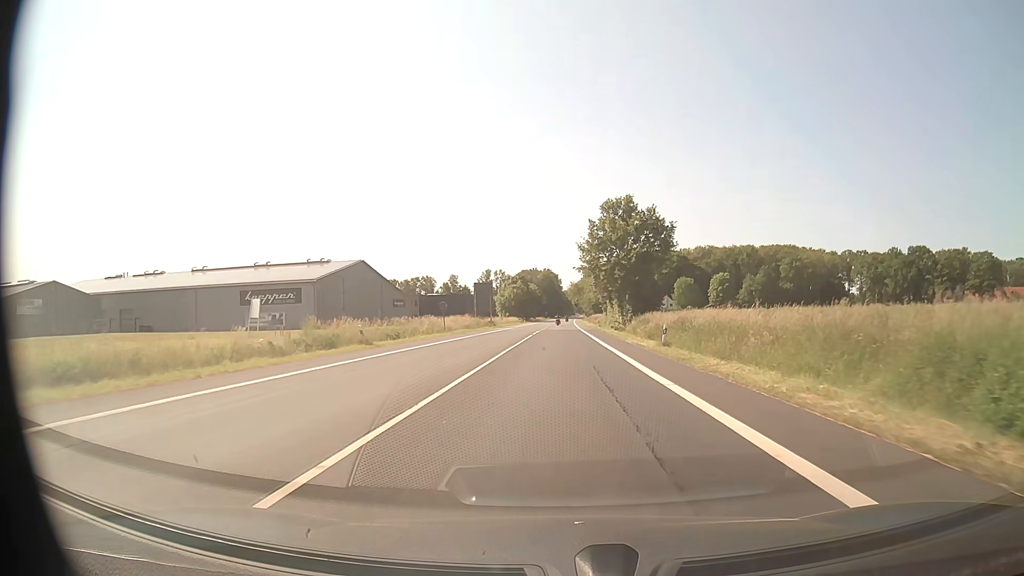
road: primary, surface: asphalt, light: Day
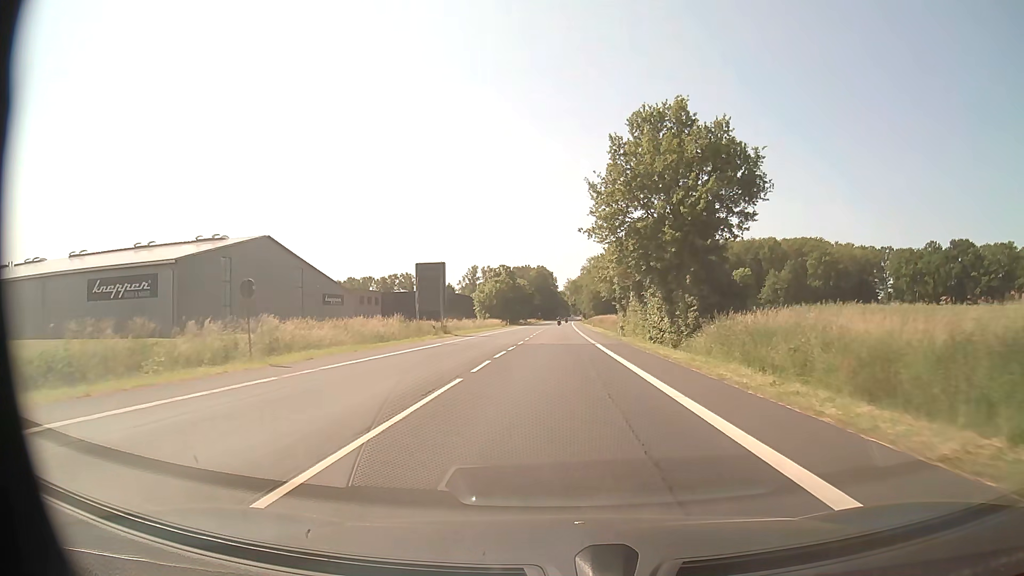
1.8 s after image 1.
(0.0, +33.1) m; 0°
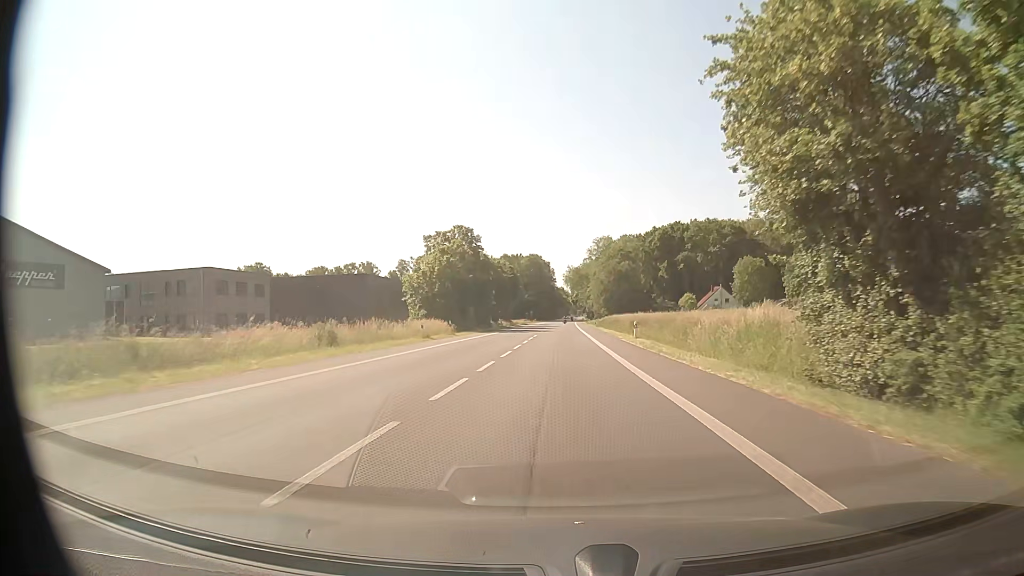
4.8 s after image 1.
(+0.1, +55.5) m; 0°
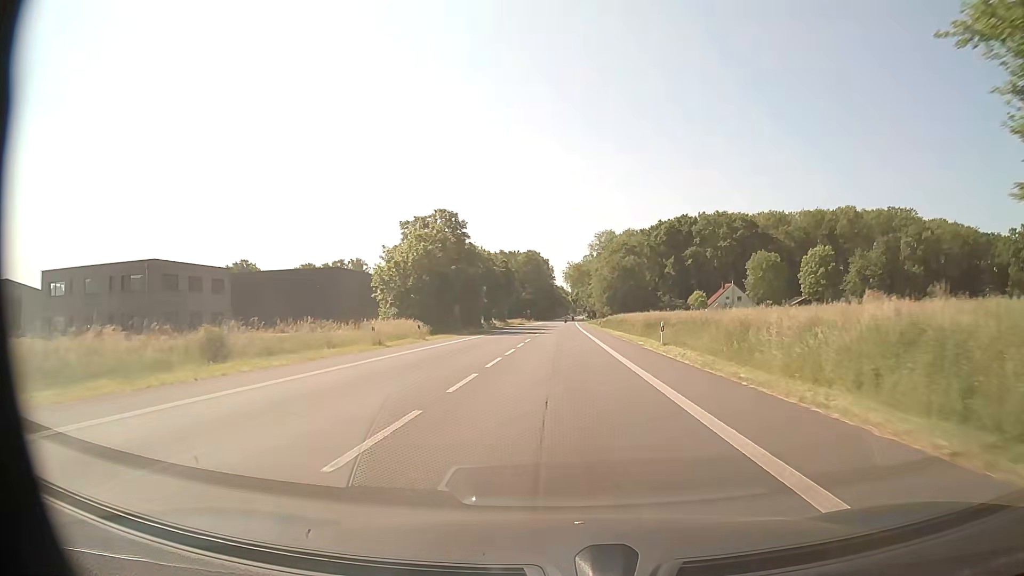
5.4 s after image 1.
(0.0, +11.1) m; 0°
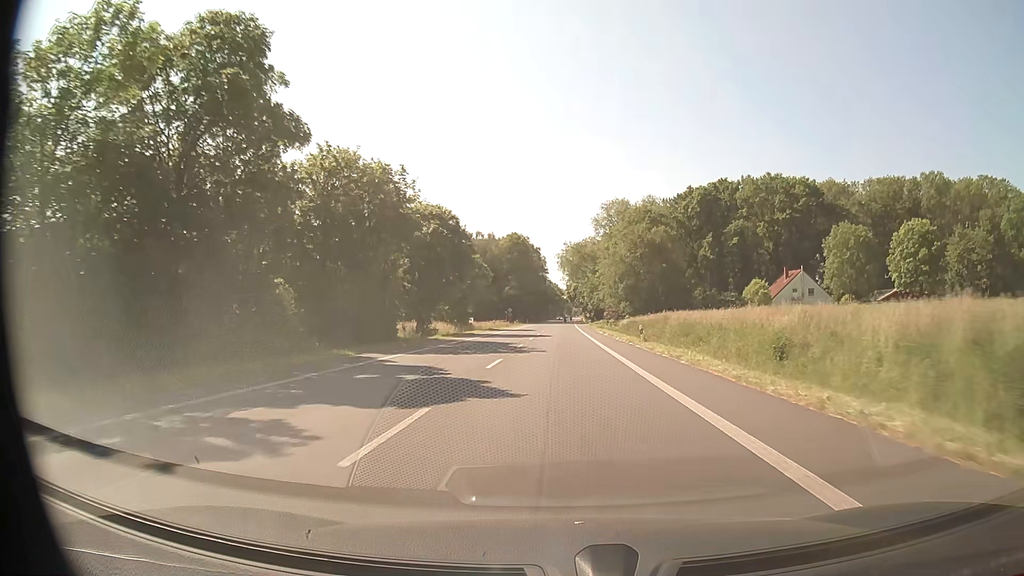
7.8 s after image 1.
(0.0, +44.4) m; 0°
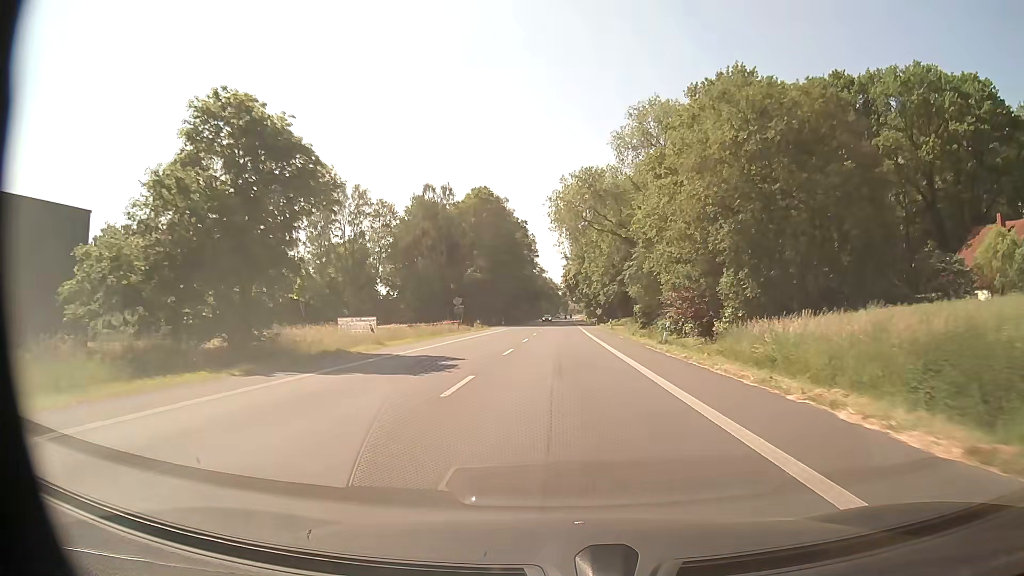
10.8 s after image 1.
(+0.2, +55.4) m; 0°
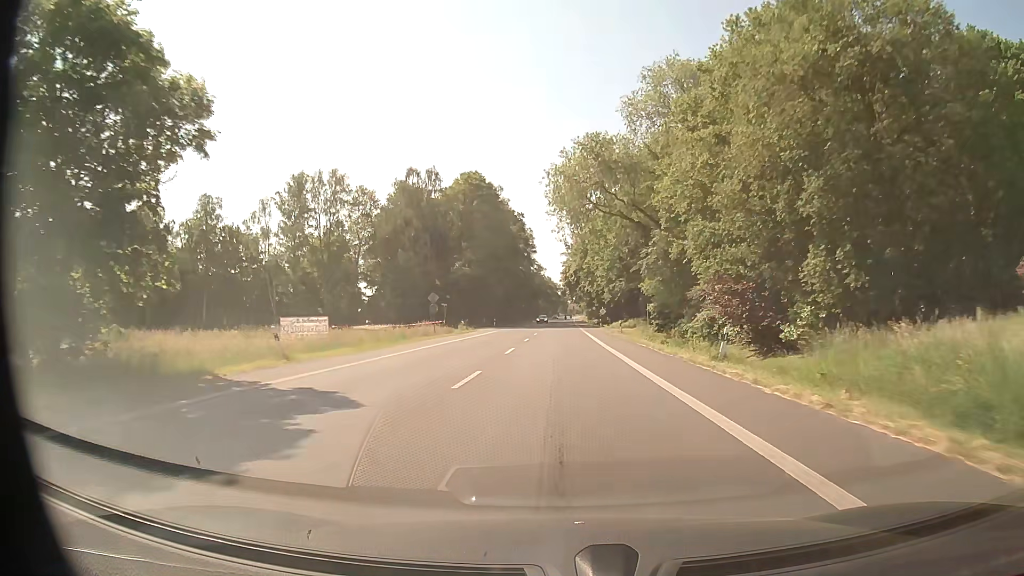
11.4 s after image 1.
(0.0, +11.1) m; 0°
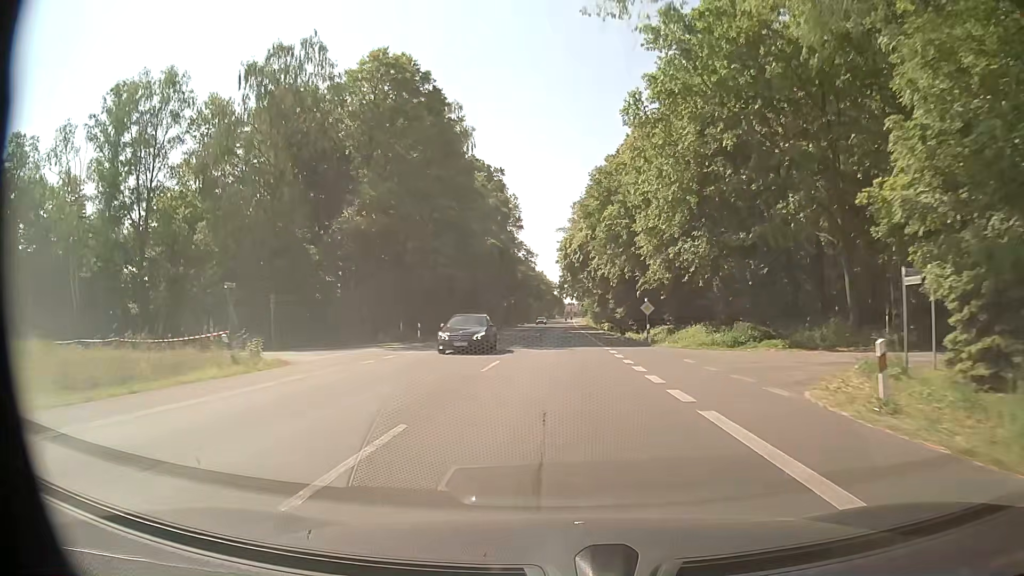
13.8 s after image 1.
(+0.3, +44.3) m; 0°
(0, +10) (0, +20) (0, +30) (0, +40) (0, +50) (+1, +60) (+1, +70) (+1, +80) (+1, +90) (+1, +100) m
